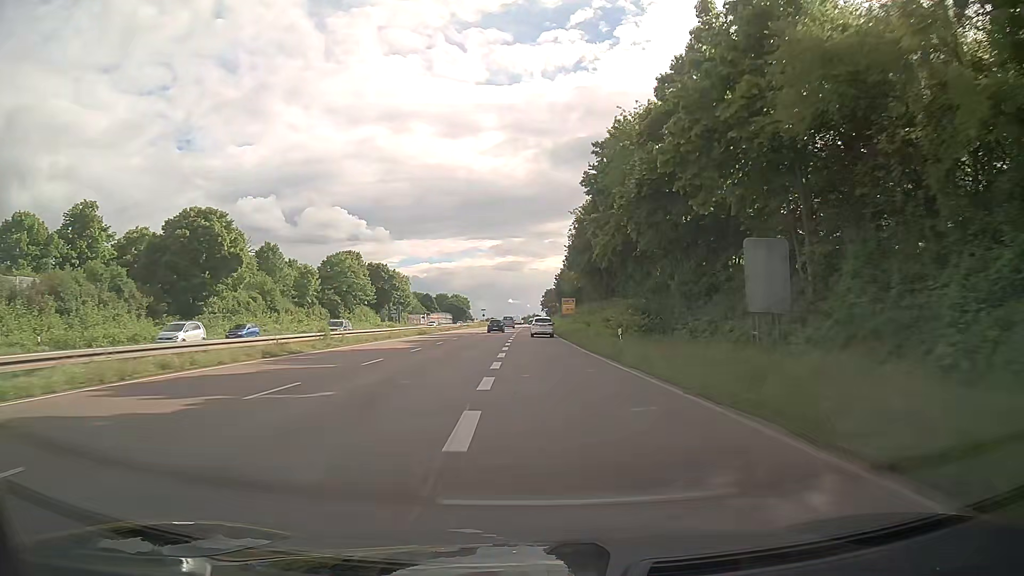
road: trunk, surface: asphalt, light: Day
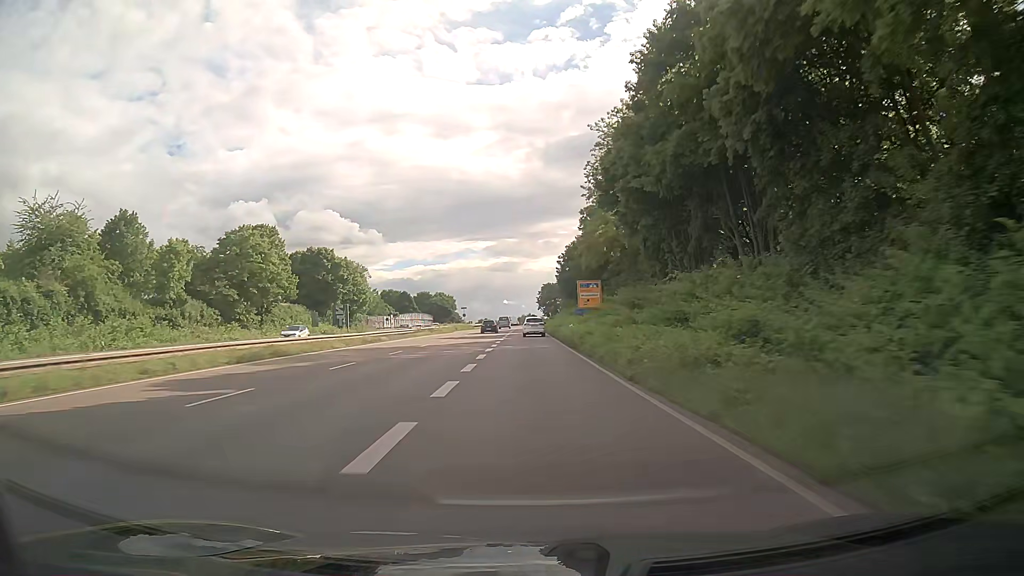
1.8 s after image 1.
(0.0, +36.8) m; 0°
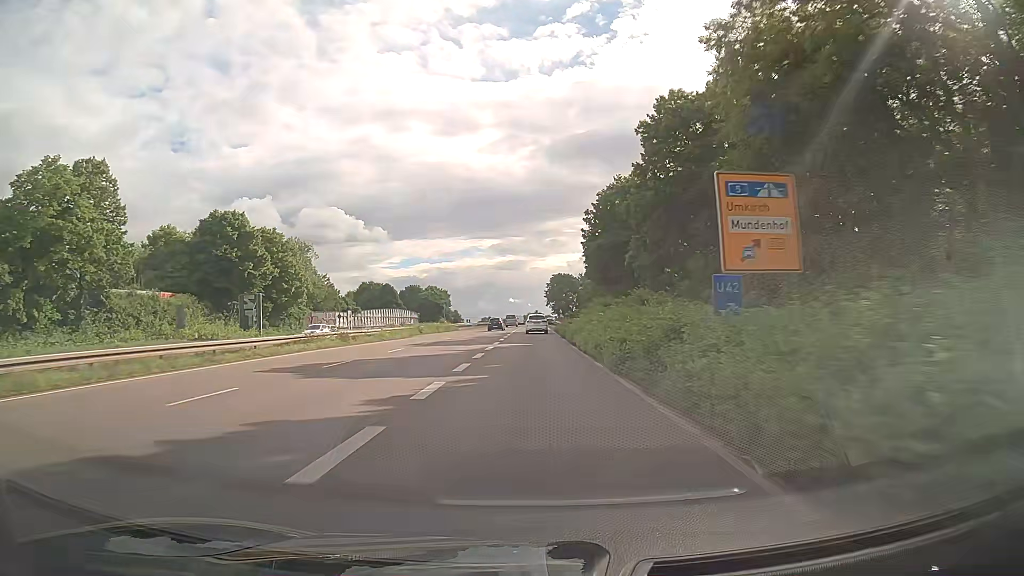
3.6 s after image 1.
(-0.2, +36.3) m; -1°
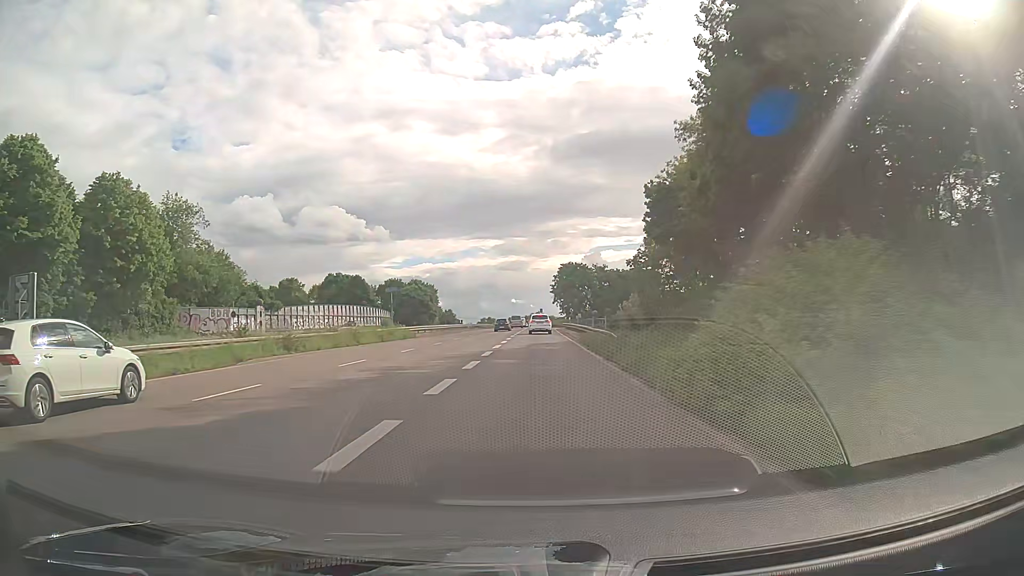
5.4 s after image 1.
(0.0, +35.4) m; 0°
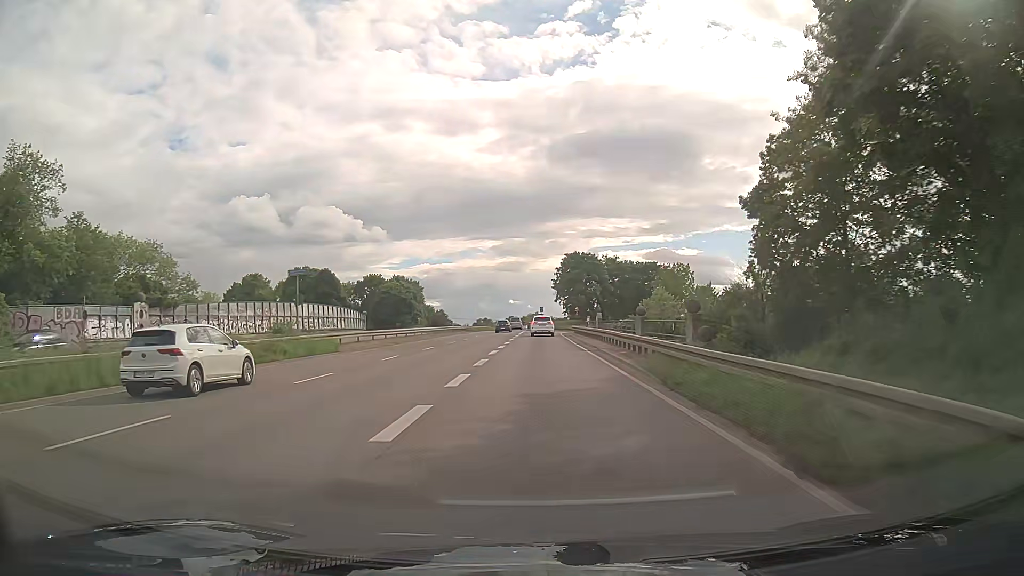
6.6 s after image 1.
(0.0, +22.2) m; 0°
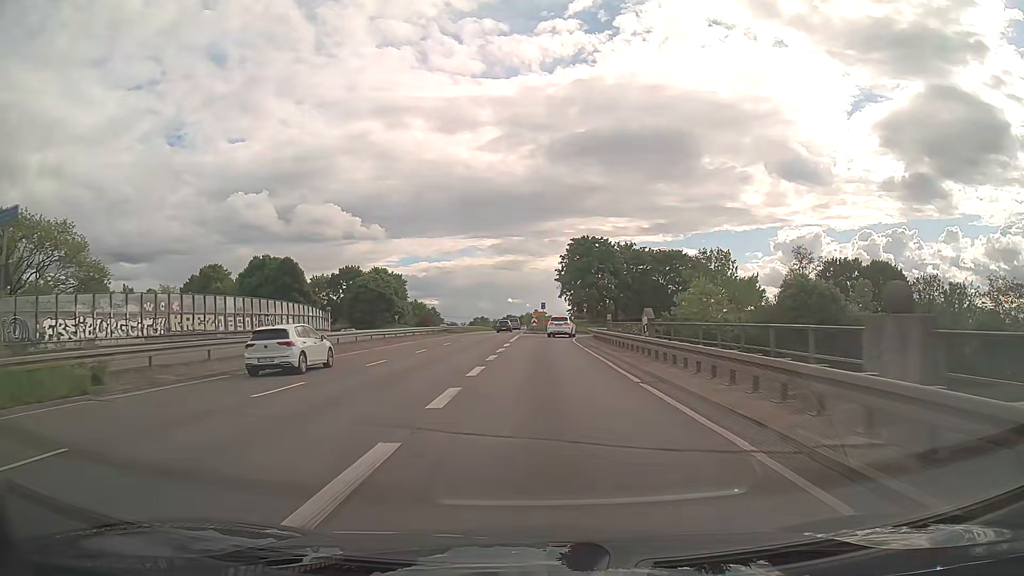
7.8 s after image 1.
(0.0, +20.7) m; 0°
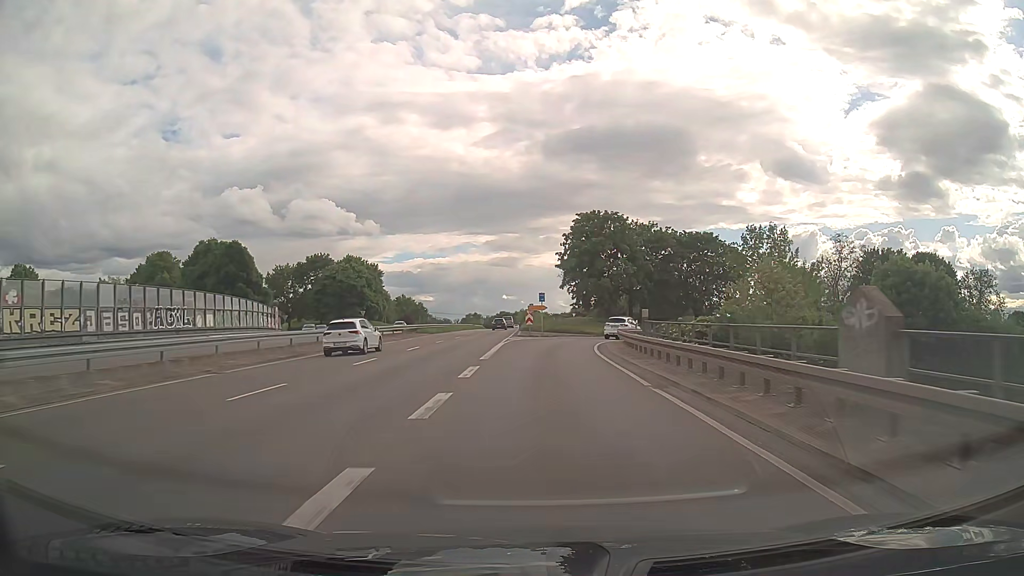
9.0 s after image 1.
(+0.1, +19.1) m; 0°
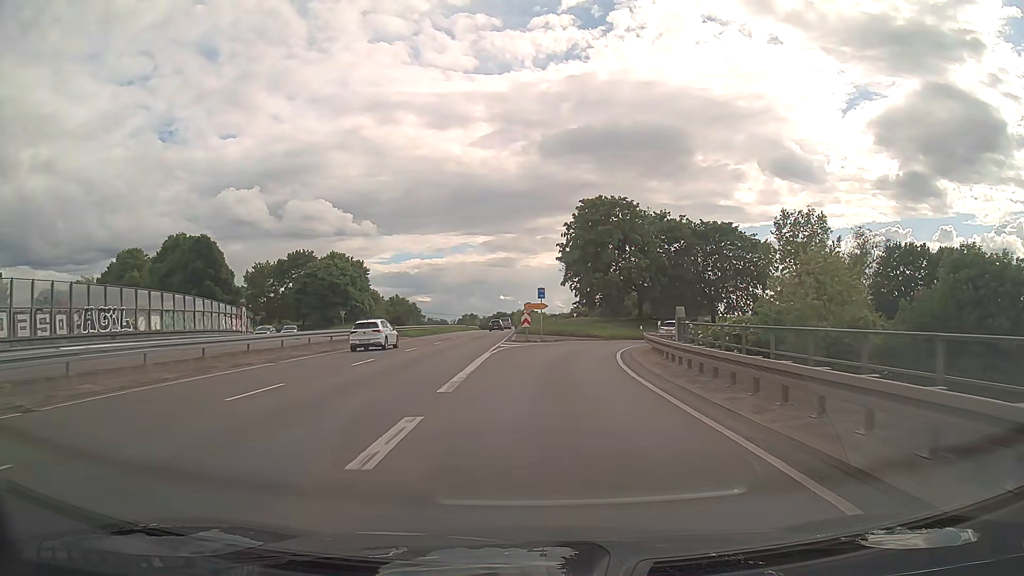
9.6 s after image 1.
(0.0, +8.6) m; 0°
(0, +10) (0, +20) (+2, +30) (+4, +40) (+9, +48) (+15, +56) (+23, +62) (+33, +65) (+43, +67) (+53, +67) m
